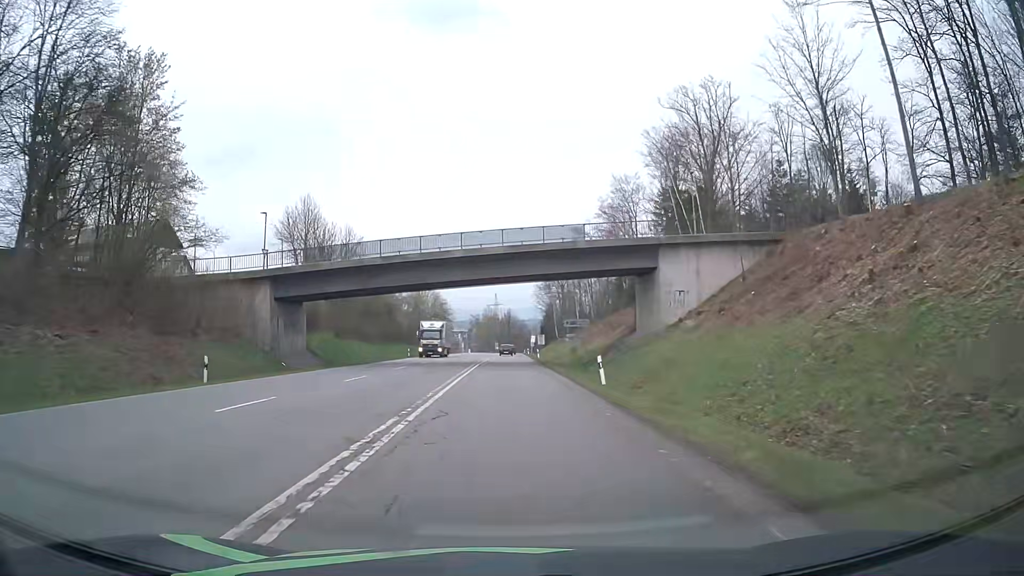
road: secondary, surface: asphalt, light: Day
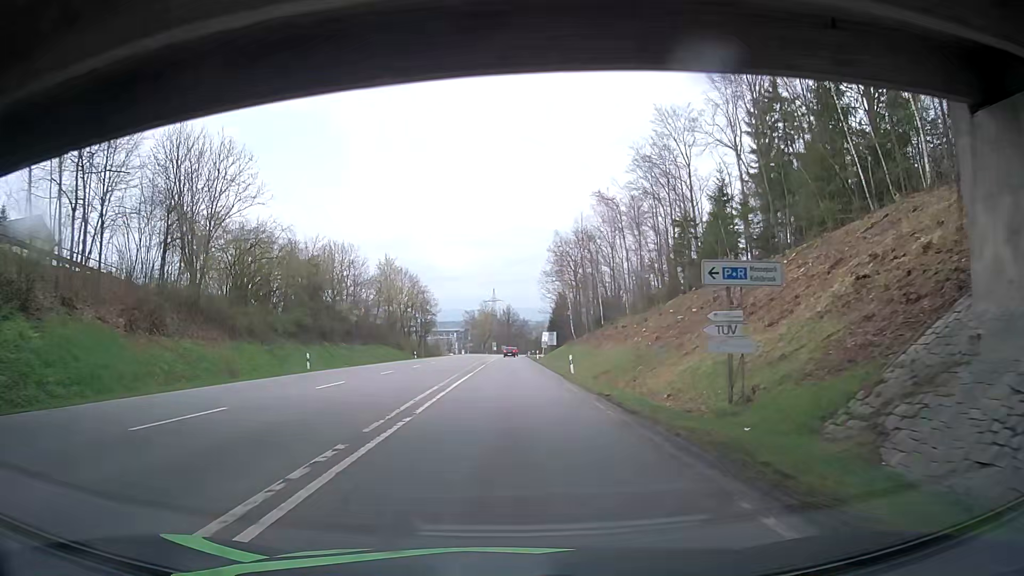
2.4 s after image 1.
(-0.2, +37.9) m; 0°
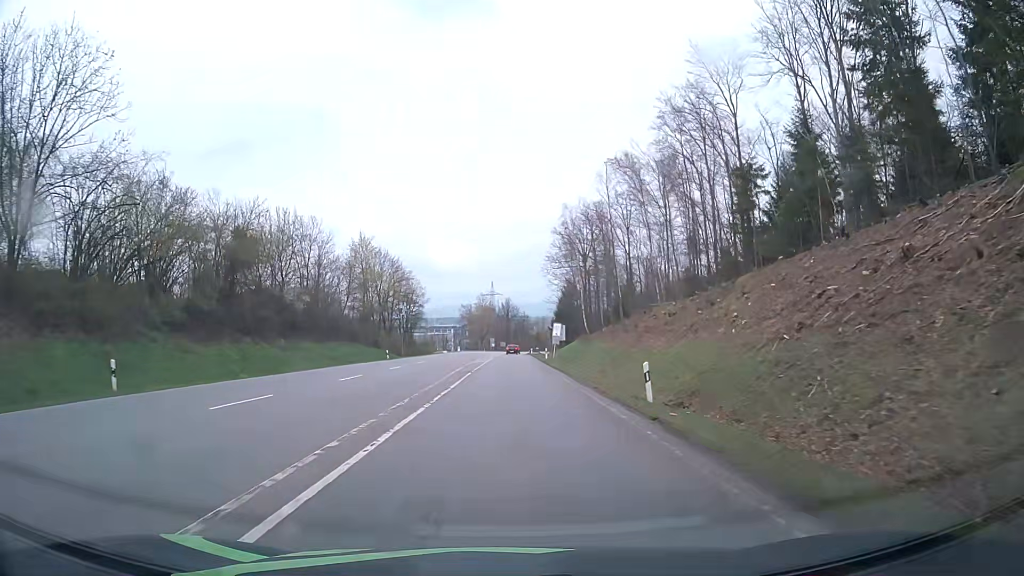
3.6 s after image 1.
(+0.1, +19.3) m; 0°
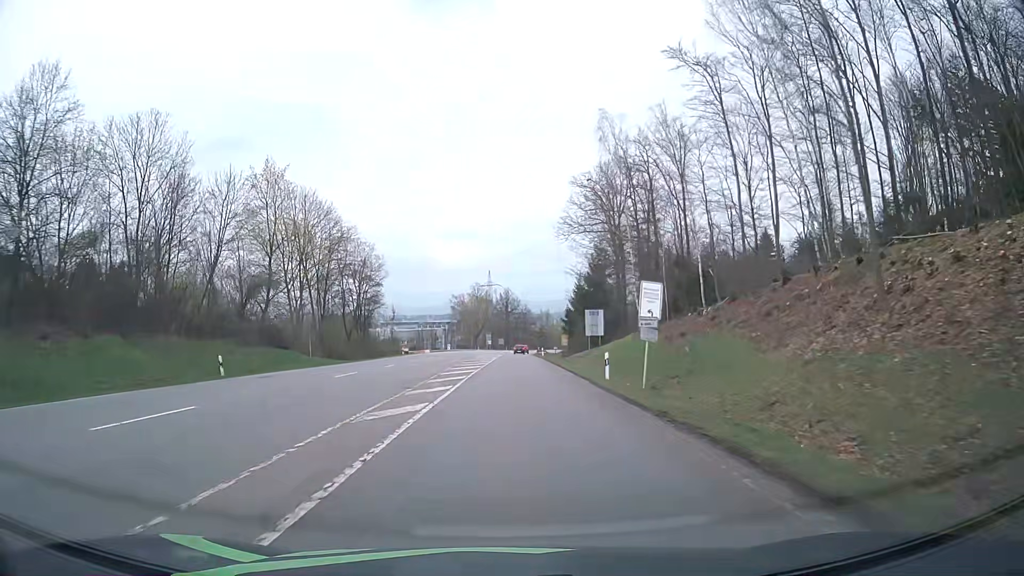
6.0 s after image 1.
(-0.1, +38.5) m; 0°
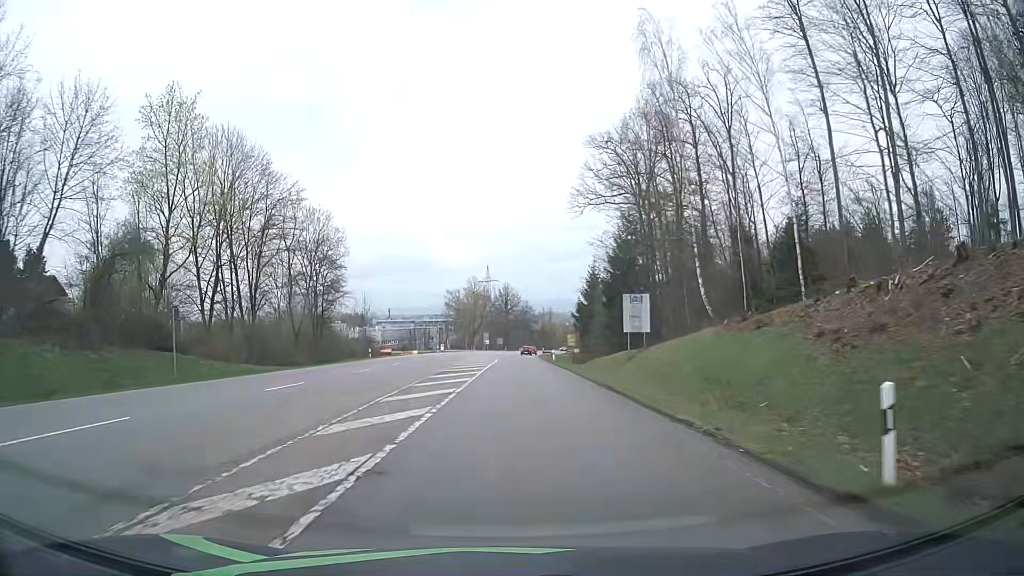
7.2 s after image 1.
(+0.1, +18.8) m; 0°
(0, +10) (0, +20) (0, +30) (0, +40) (0, +50) (0, +60) (0, +70) (0, +80) (-1, +90) (-1, +100) m
